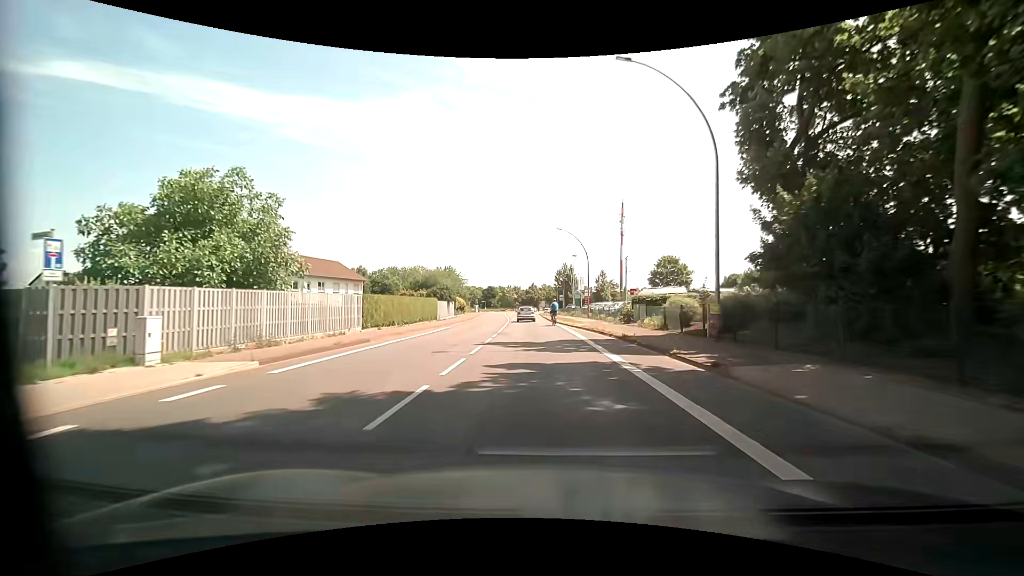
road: primary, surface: asphalt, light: Day
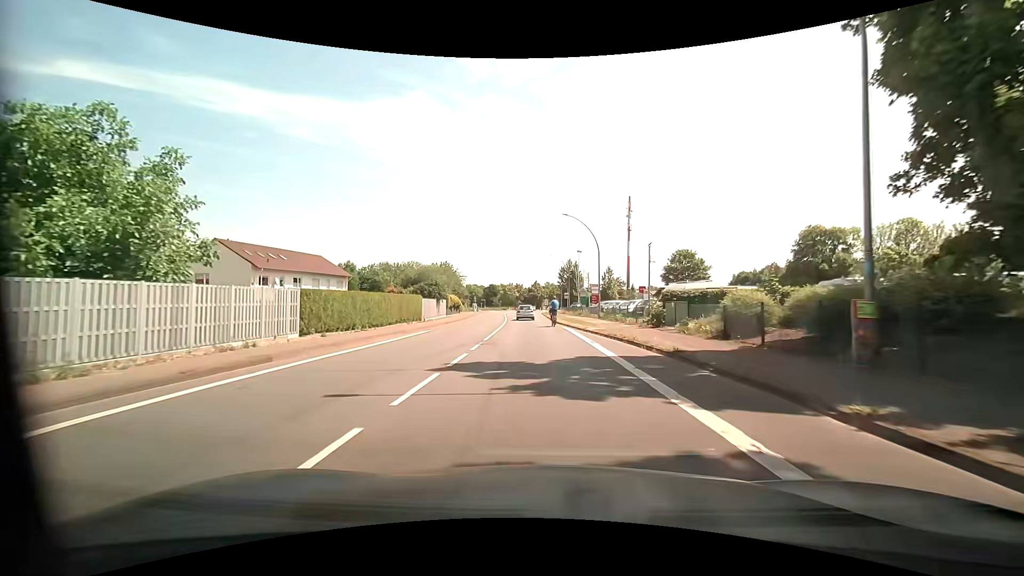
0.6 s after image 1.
(-0.1, +7.8) m; 0°
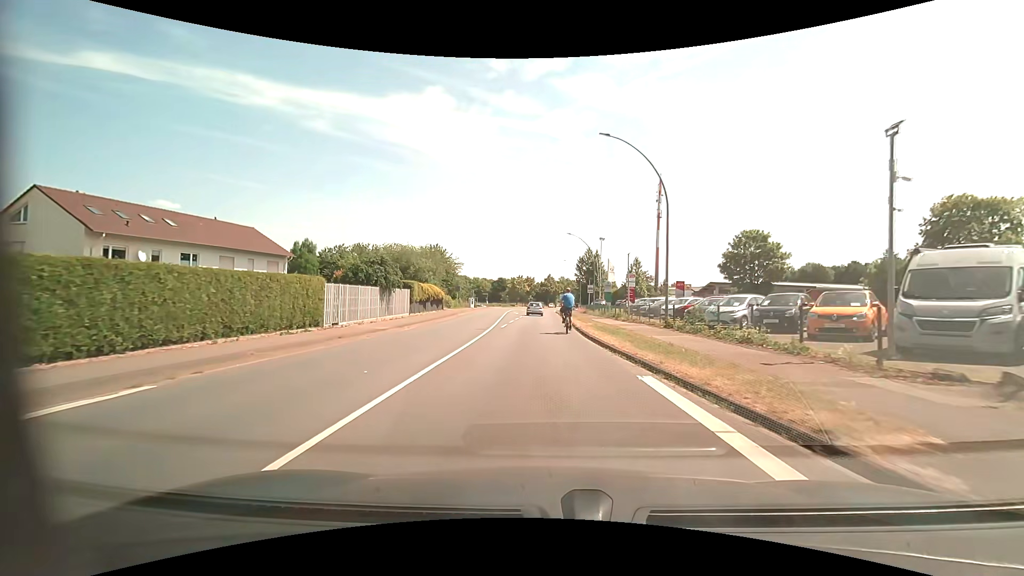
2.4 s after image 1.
(-0.2, +21.1) m; -2°
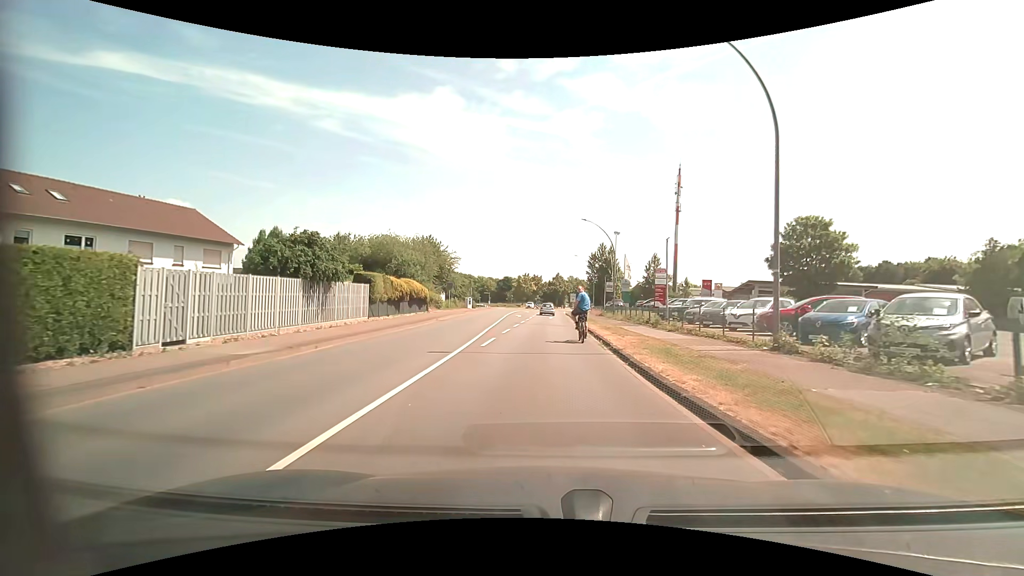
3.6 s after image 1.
(0.0, +10.6) m; -1°
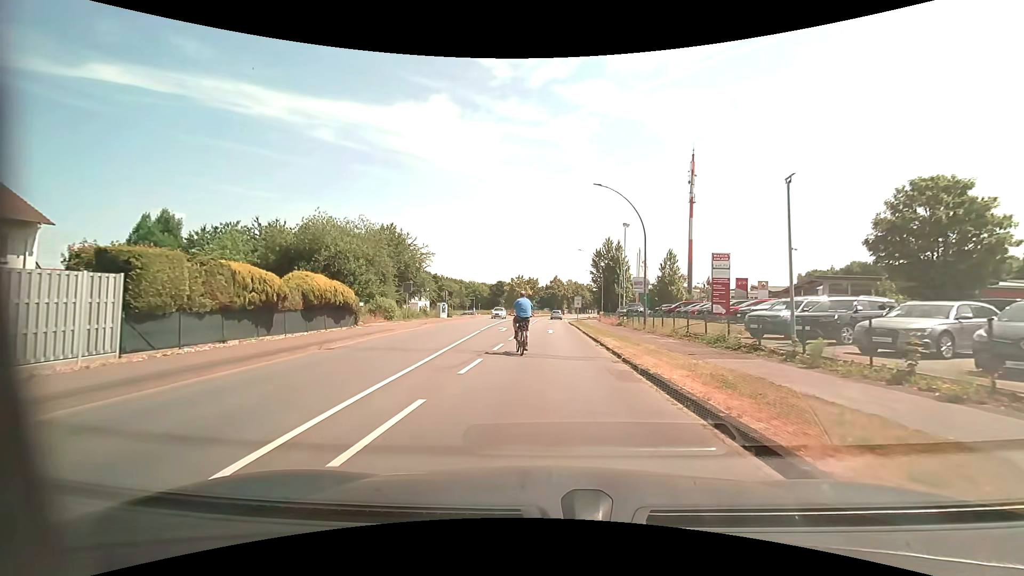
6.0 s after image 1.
(0.0, +16.7) m; +1°
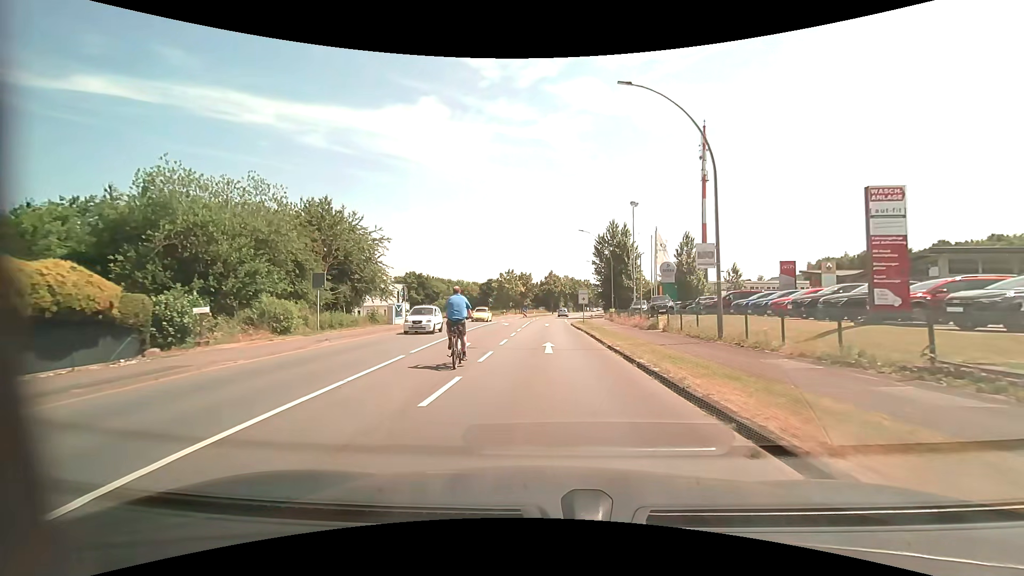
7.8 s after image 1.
(0.0, +15.5) m; 0°
